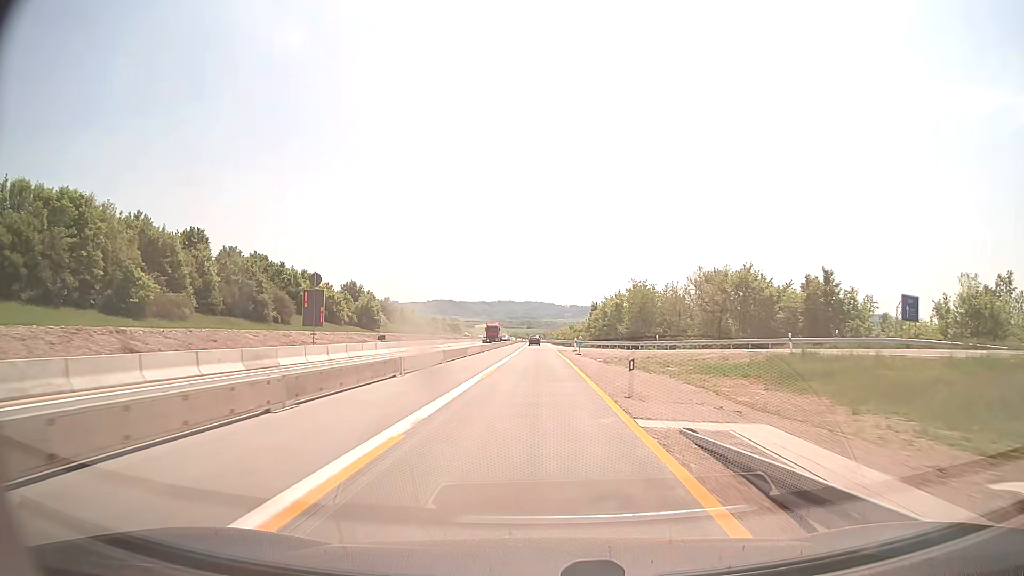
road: motorway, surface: concrete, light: Day
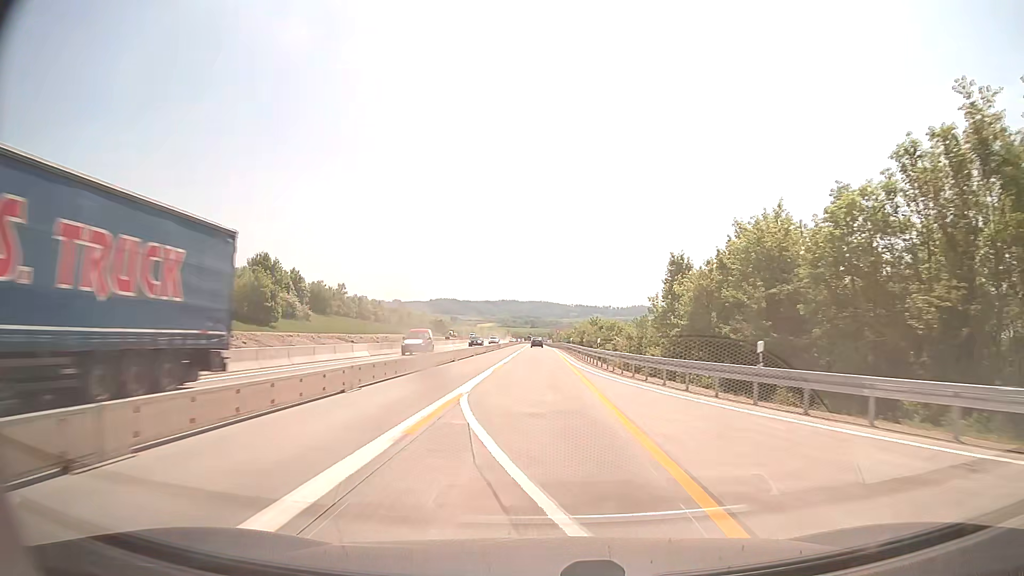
(-0.3, +65.4) m; 0°
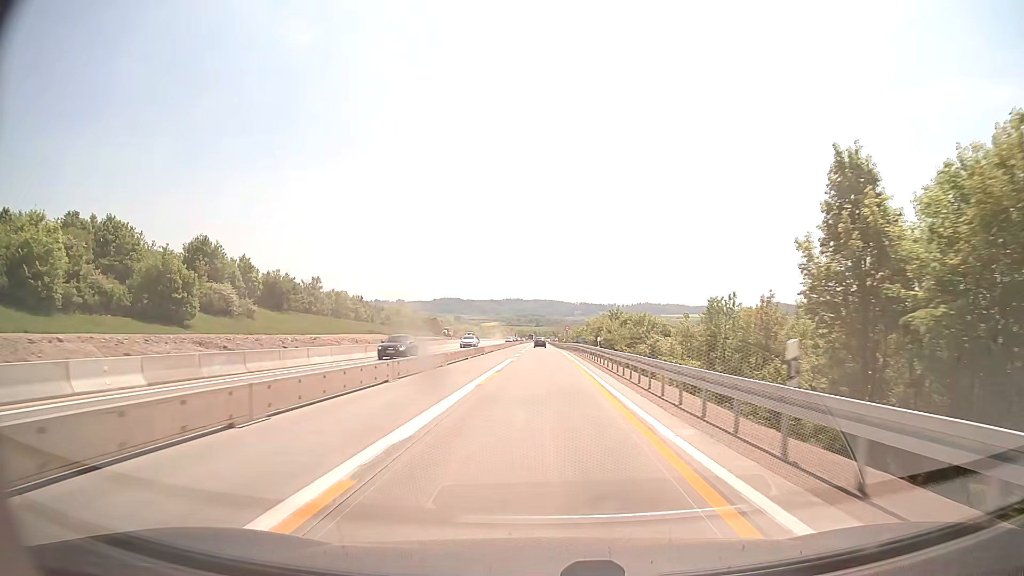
(-0.1, +26.2) m; -1°
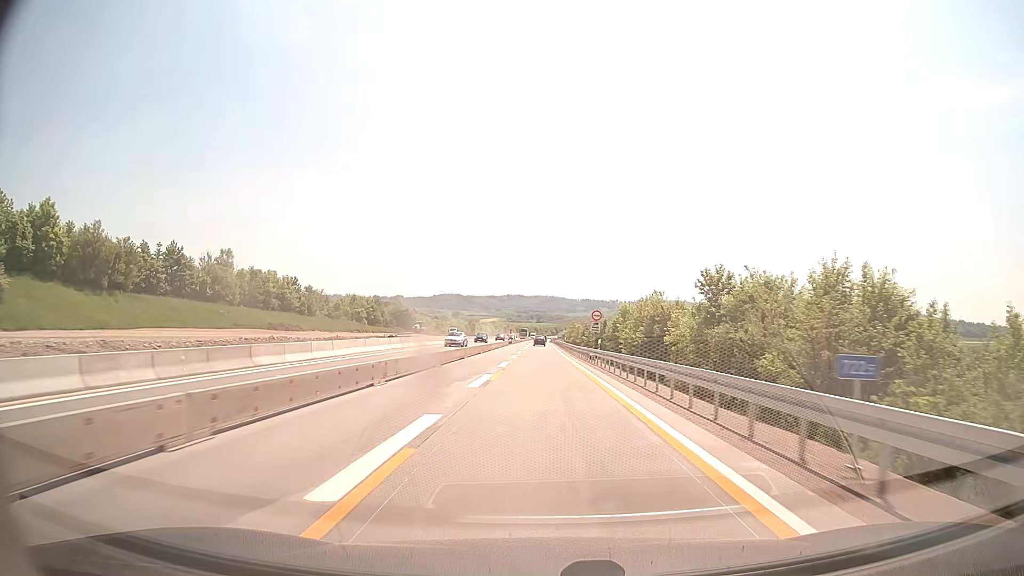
(0.0, +52.4) m; 0°
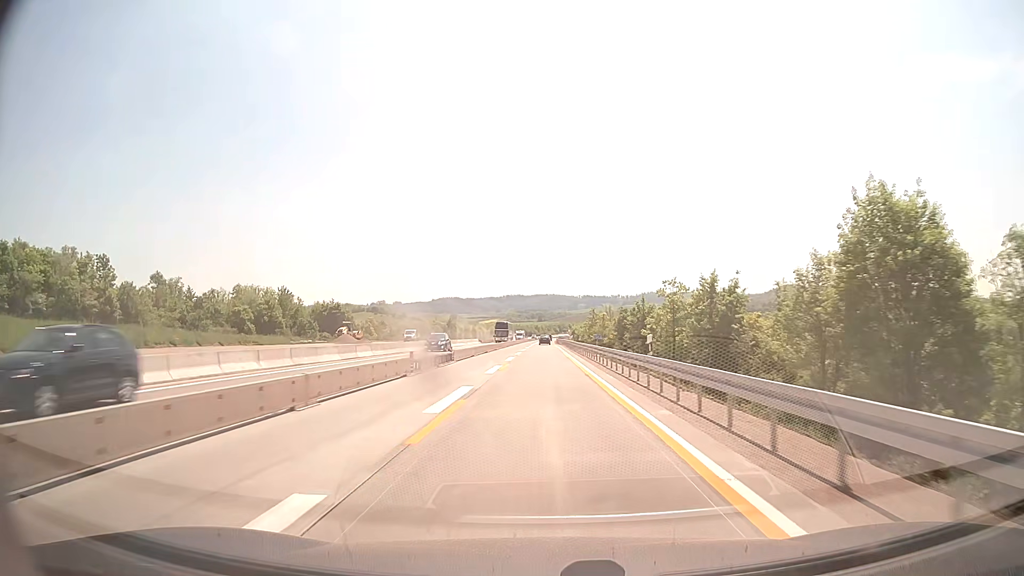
(-0.1, +65.4) m; 0°
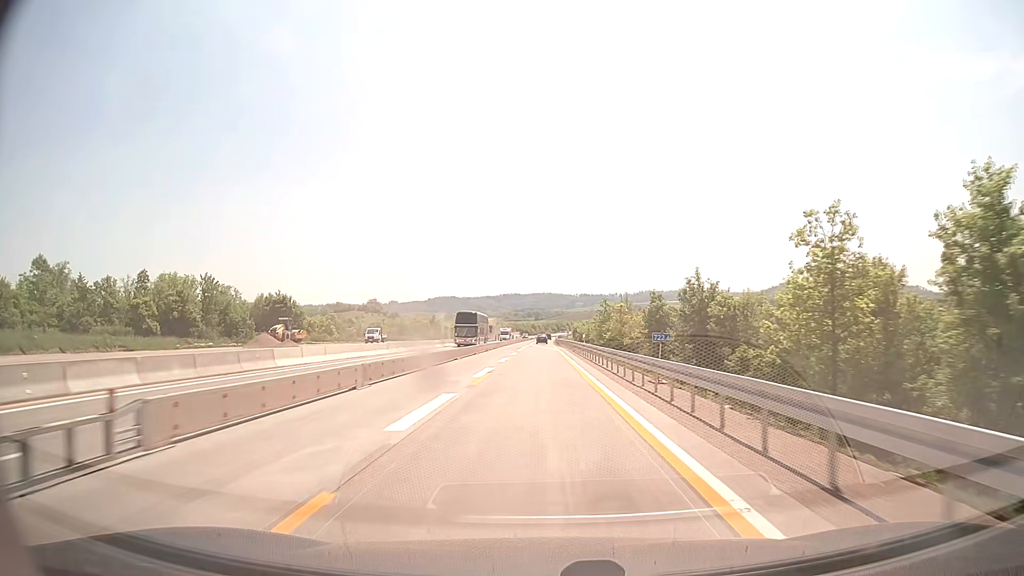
(+0.1, +26.1) m; 0°
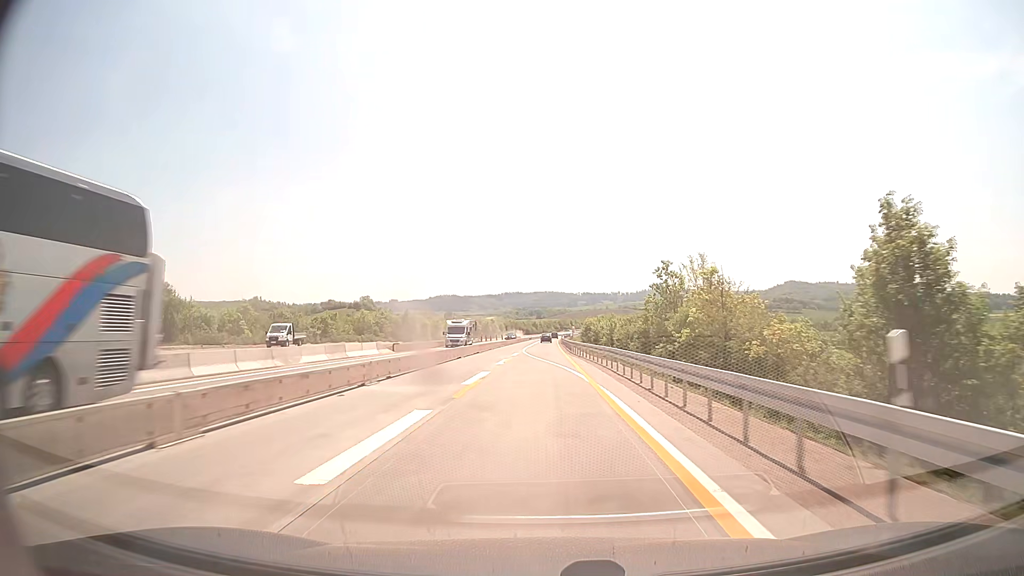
(-0.1, +39.2) m; 0°
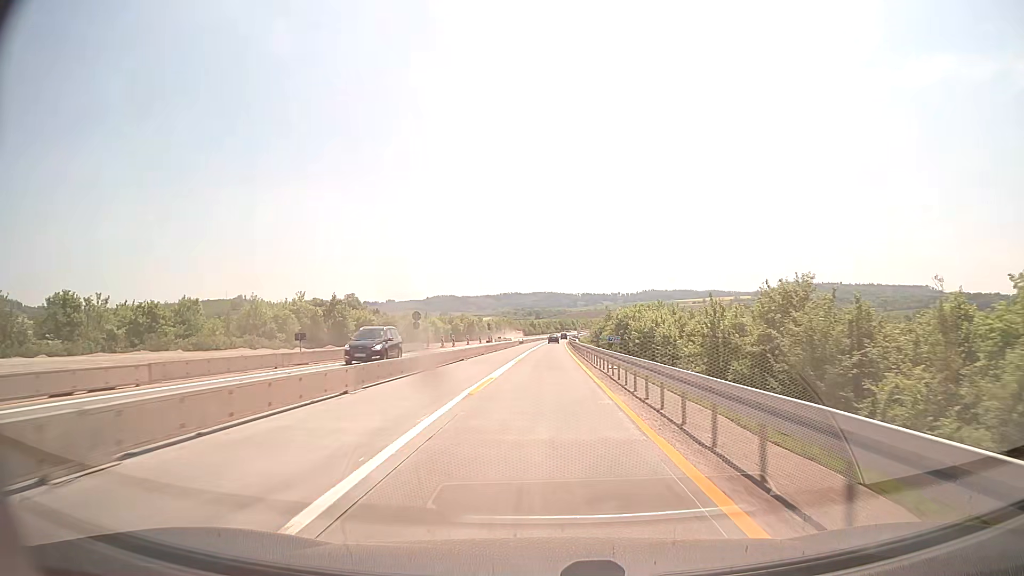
(-0.1, +52.3) m; 0°
(0, +10) (0, +20) (0, +30) (0, +40) (0, +50) (+1, +60) (+1, +70) (+1, +80) (+1, +90) (+2, +100) m
